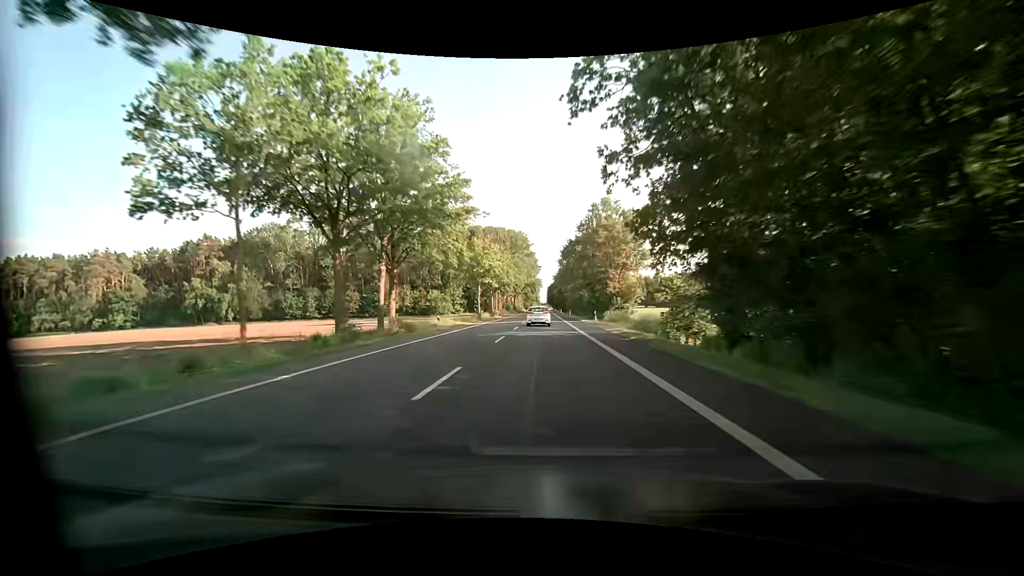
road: primary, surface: asphalt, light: Day
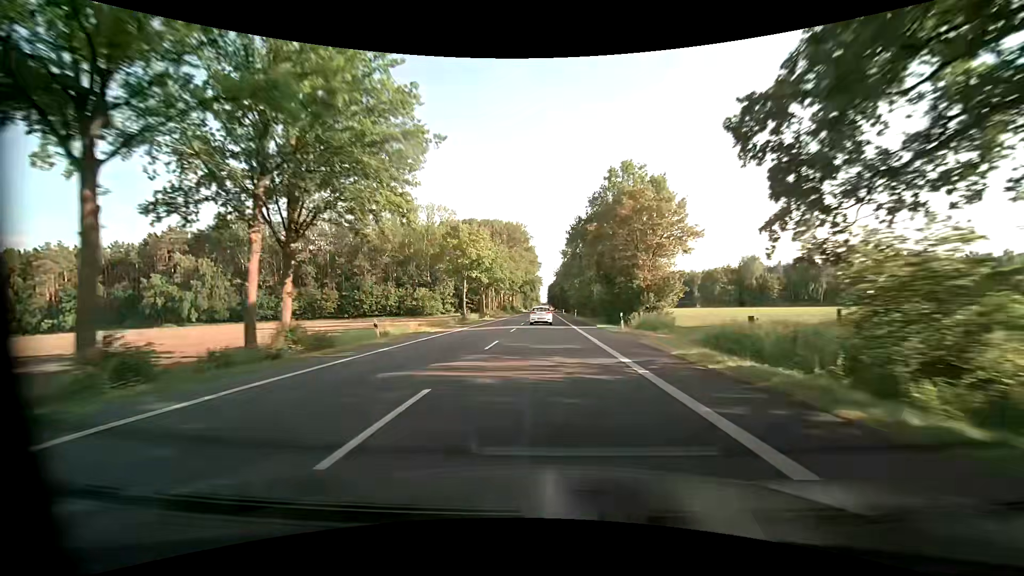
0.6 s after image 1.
(0.0, +15.2) m; 0°
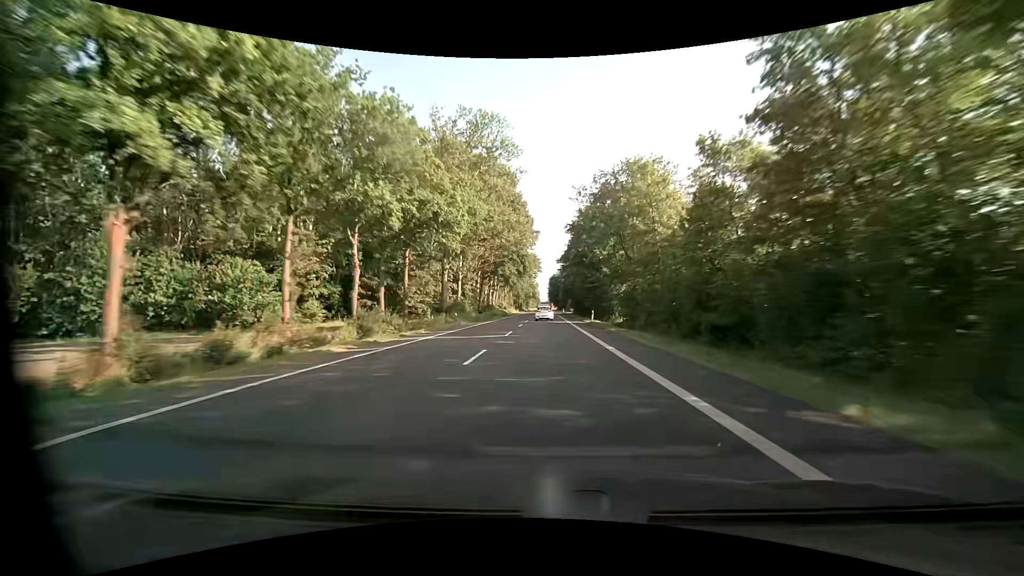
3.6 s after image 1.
(0.0, +77.0) m; 0°
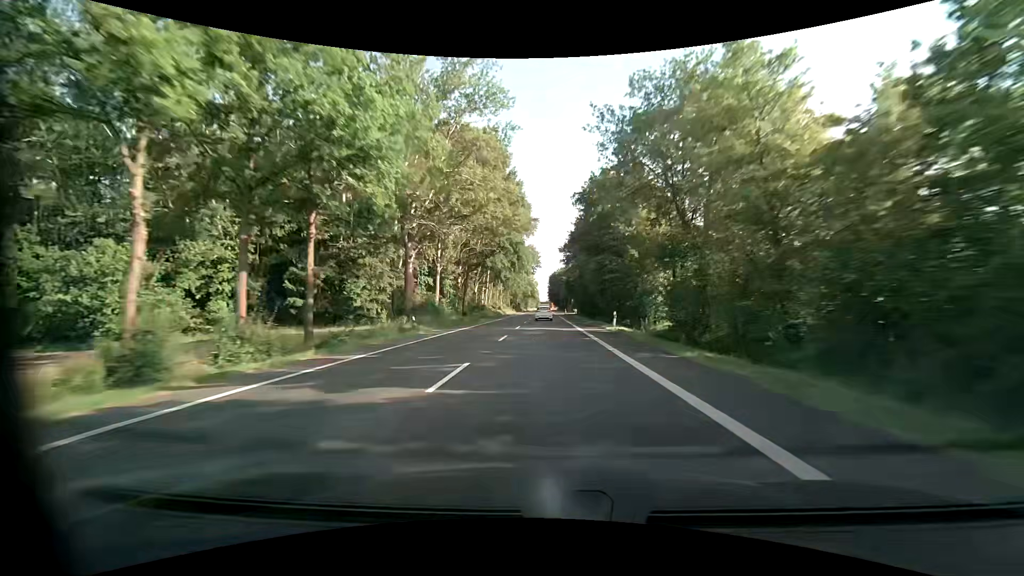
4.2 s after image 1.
(+0.1, +15.6) m; 0°
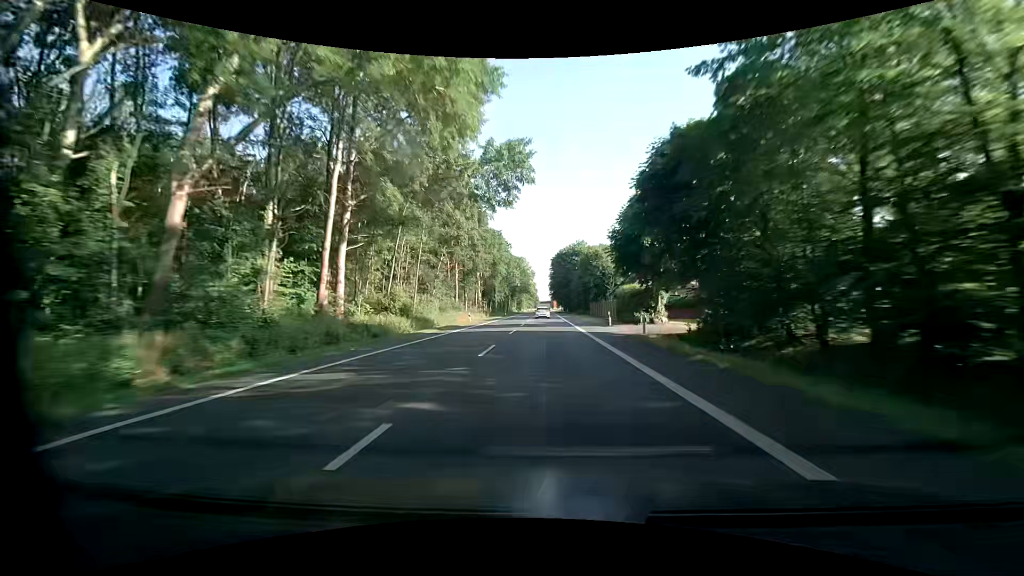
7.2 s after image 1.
(+0.1, +78.4) m; 0°
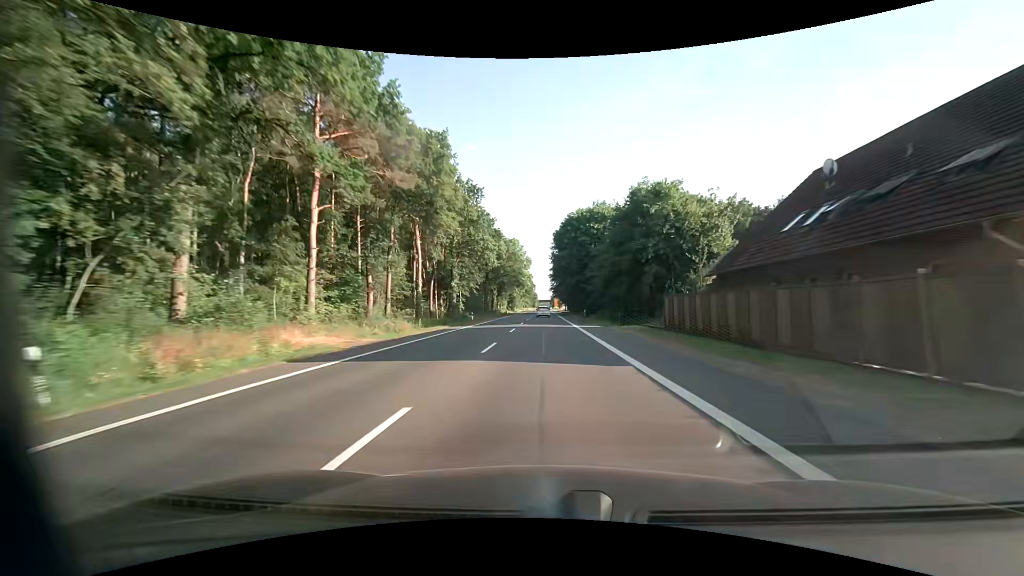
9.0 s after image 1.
(+0.1, +47.3) m; 0°
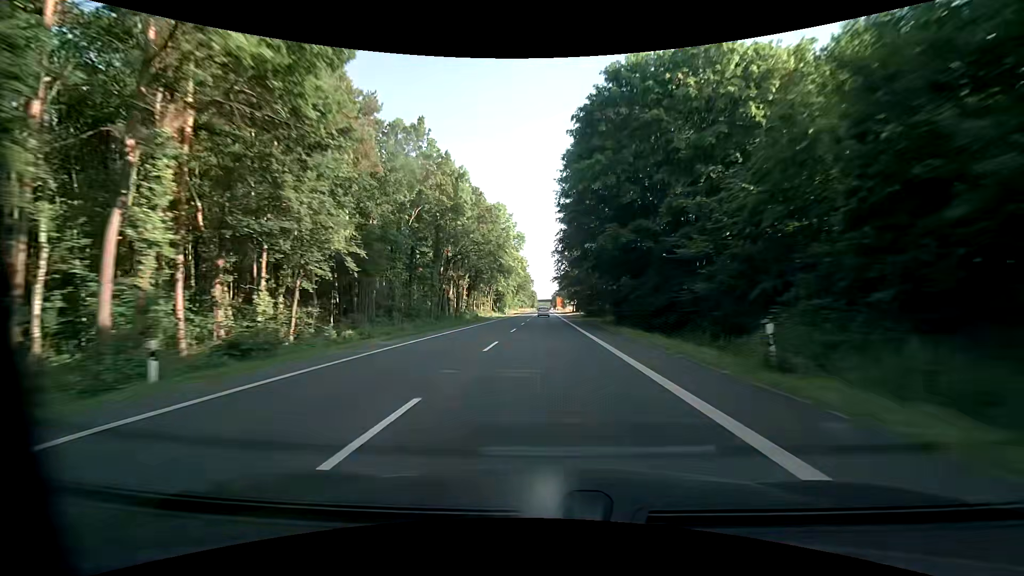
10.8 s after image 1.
(-0.2, +47.4) m; 0°
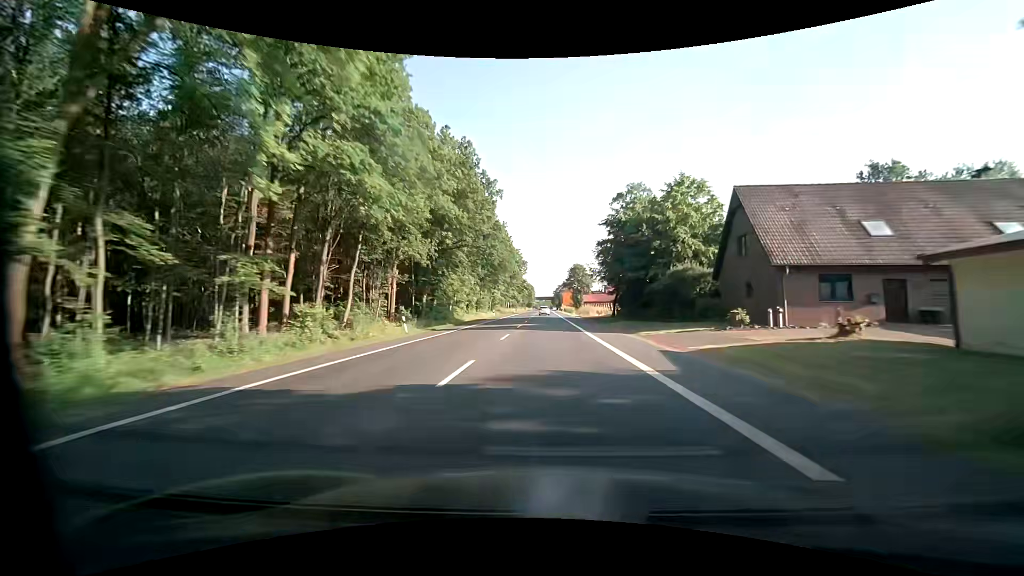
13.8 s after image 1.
(+0.1, +79.0) m; 0°
(0, +10) (0, +20) (0, +30) (0, +40) (0, +50) (0, +60) (0, +70) (0, +80) (0, +90) (0, +100) m
